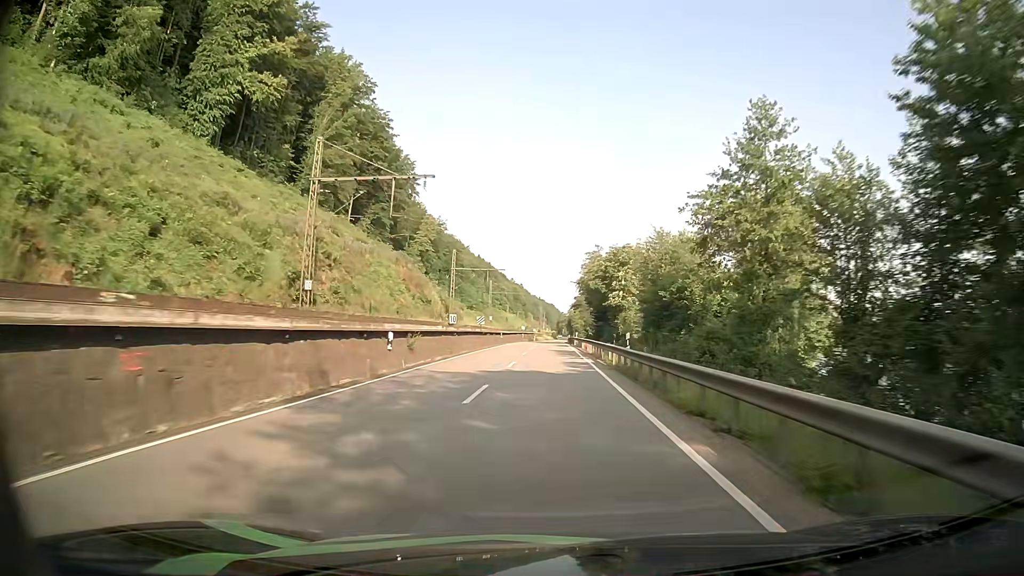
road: primary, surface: asphalt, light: Day
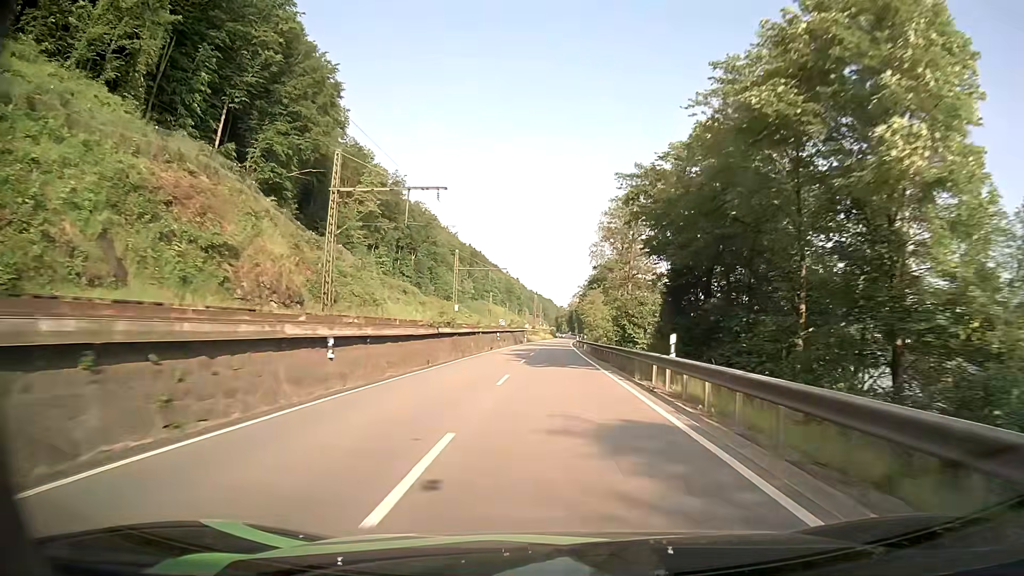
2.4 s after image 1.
(+0.1, +55.5) m; 0°
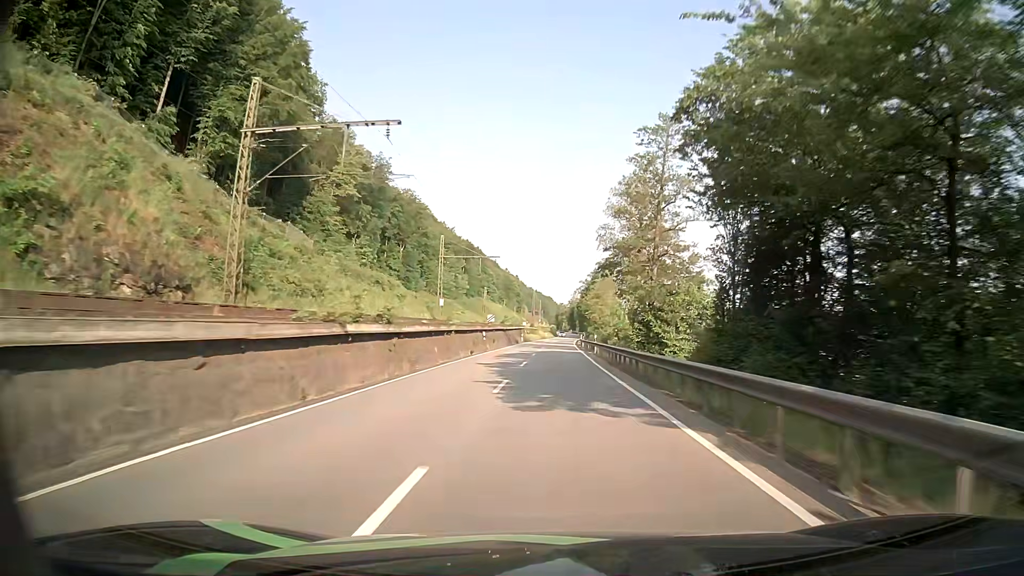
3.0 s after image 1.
(+0.1, +13.9) m; 0°
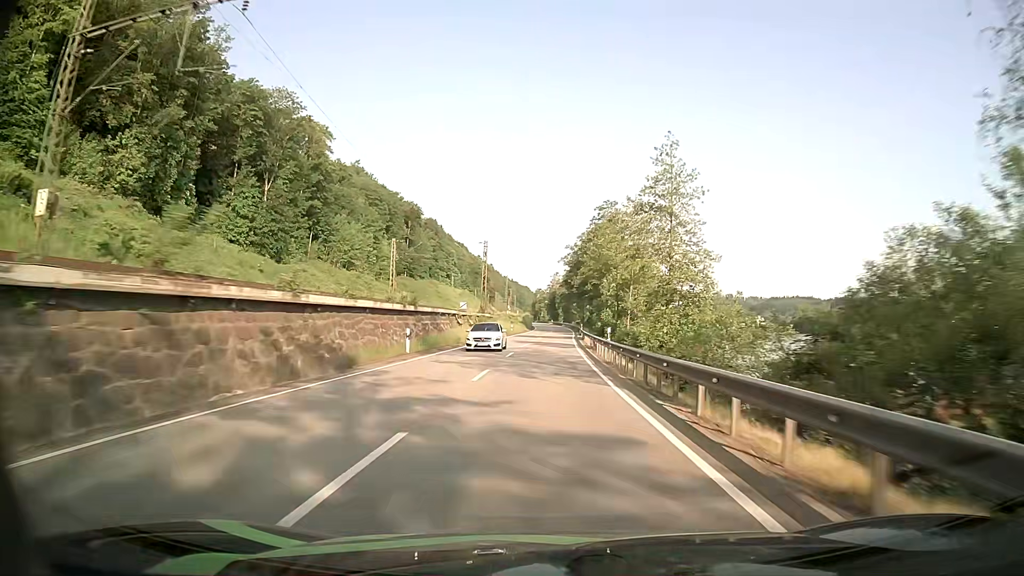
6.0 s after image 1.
(+0.9, +69.8) m; +2°
(0, +10) (0, +20) (0, +30) (0, +40) (0, +50) (0, +60) (+1, +70) (+1, +80) (+1, +90) (+2, +100) m
